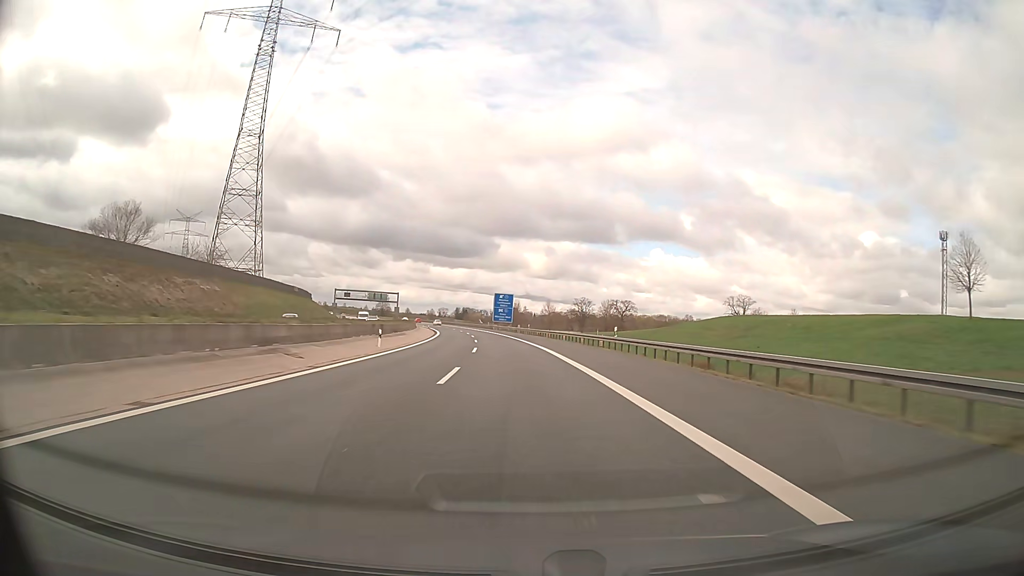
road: motorway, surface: asphalt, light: Day
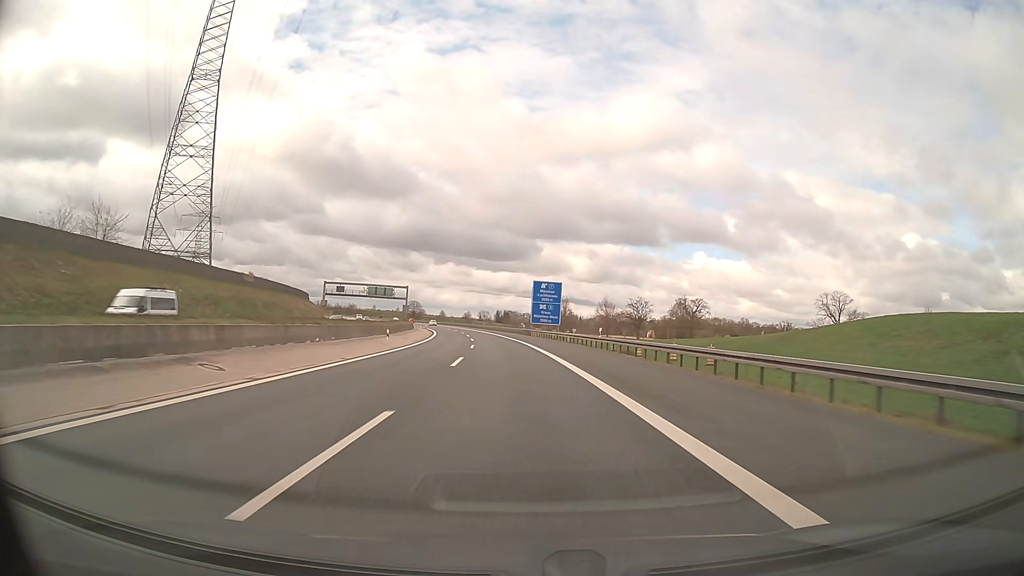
(-1.5, +47.3) m; -4°
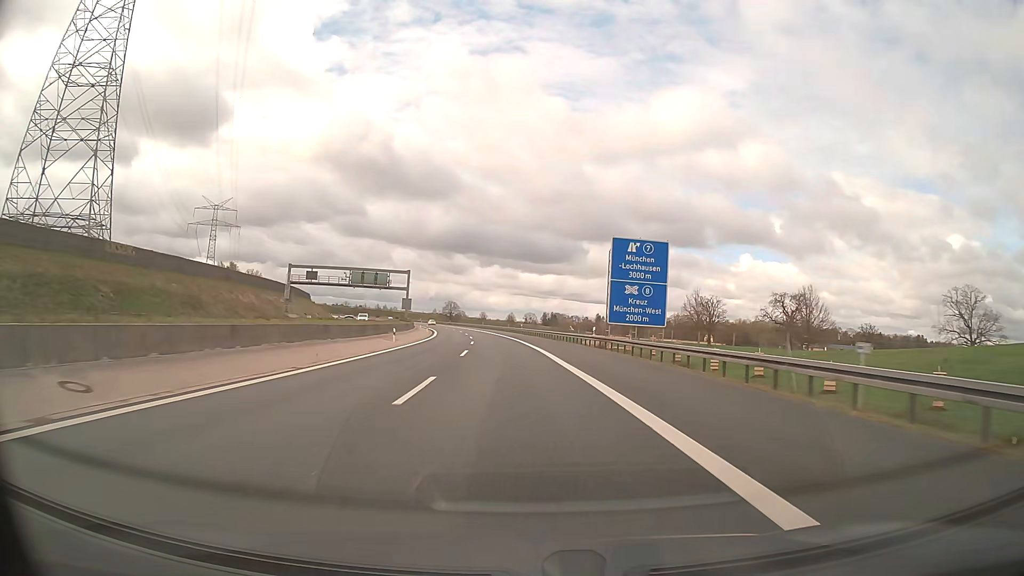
(-1.7, +47.3) m; -4°
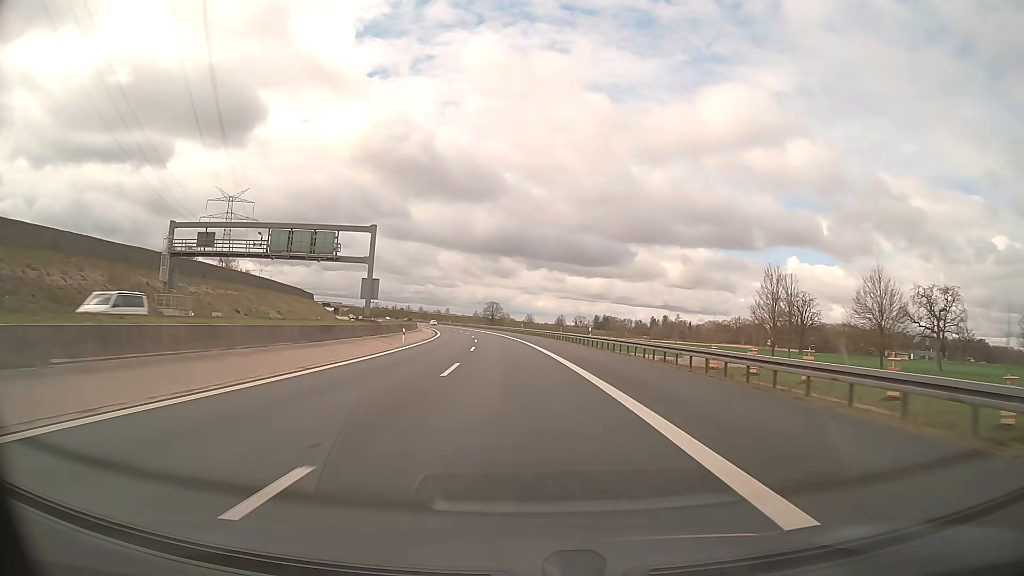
(-1.7, +47.4) m; -4°
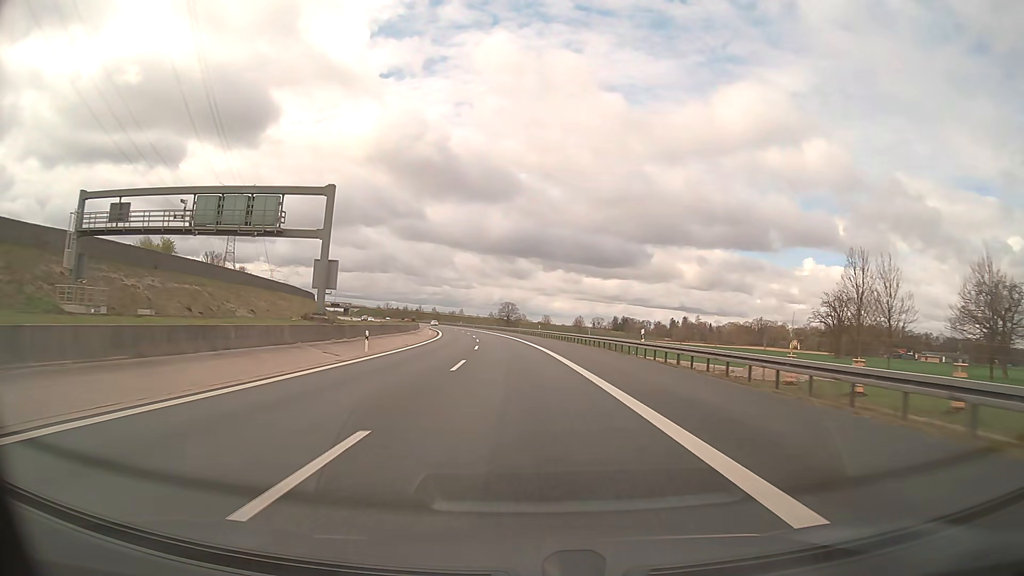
(-0.2, +15.8) m; -1°
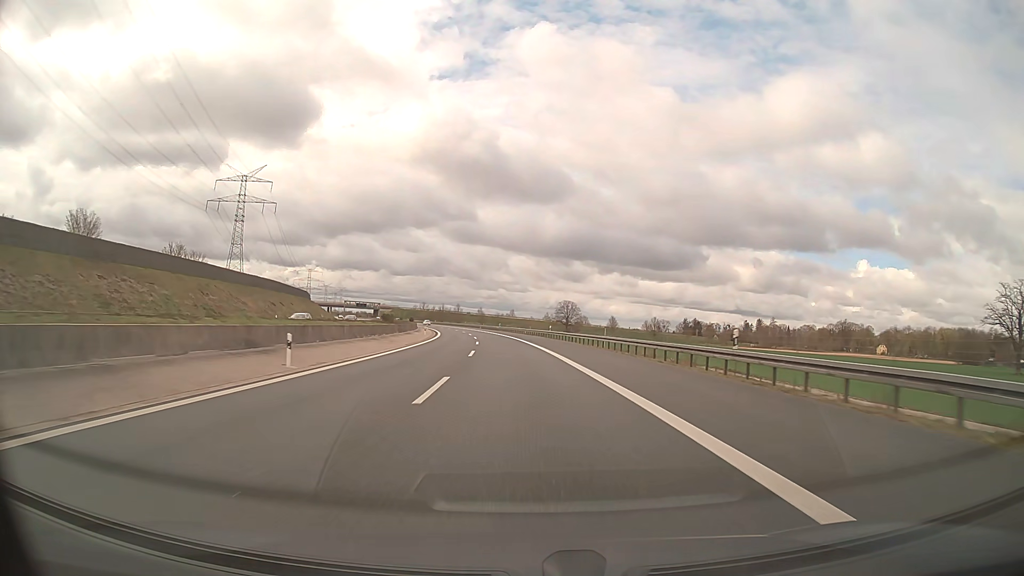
(-2.8, +63.2) m; -5°
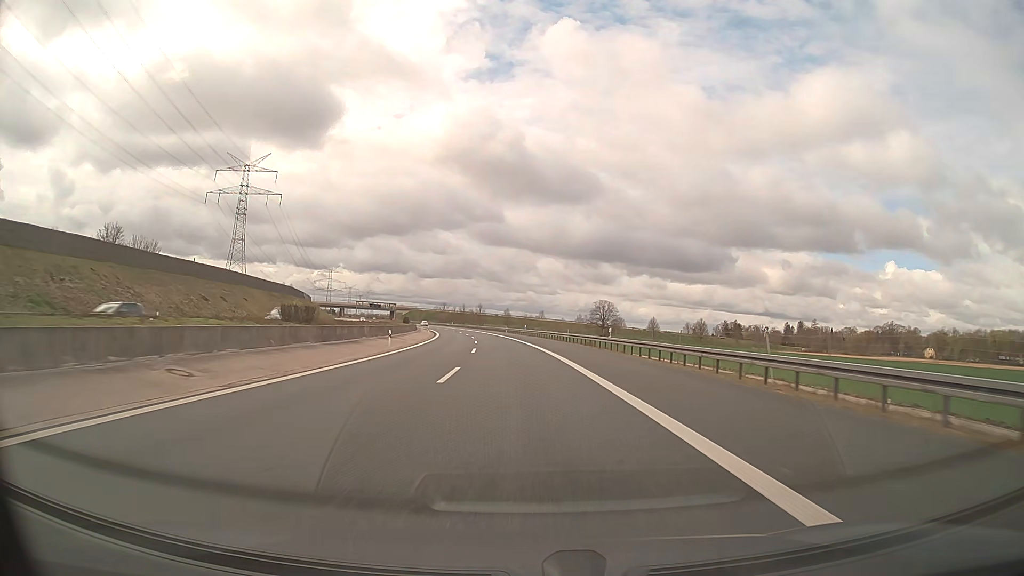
(-0.6, +31.6) m; -2°
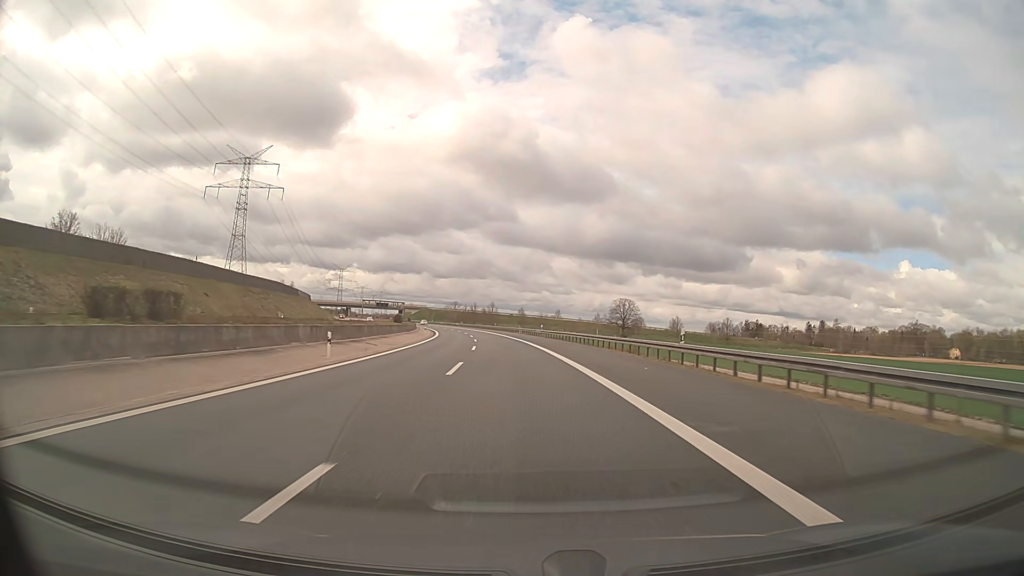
(-0.2, +15.8) m; -1°
